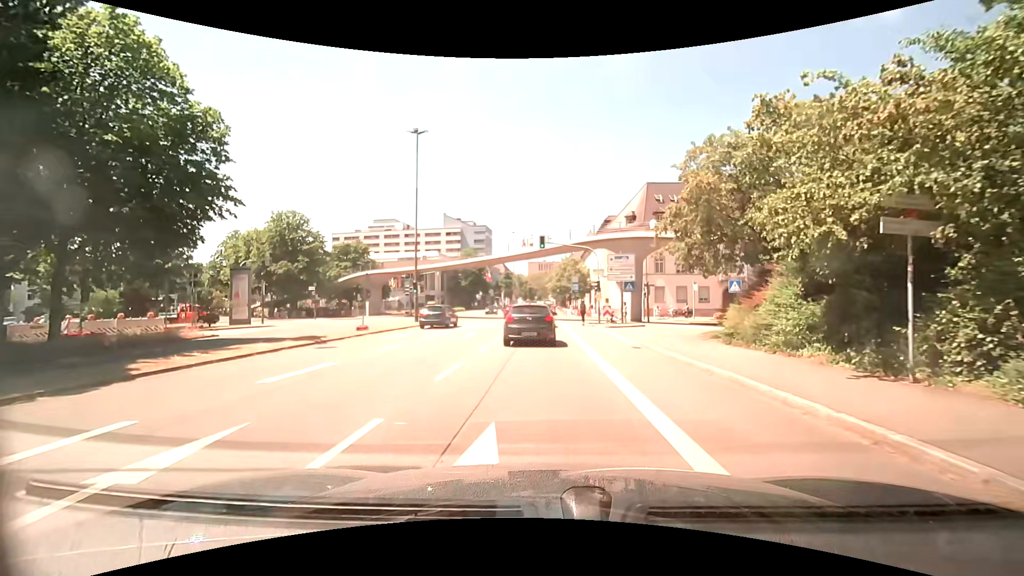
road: primary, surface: asphalt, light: Day
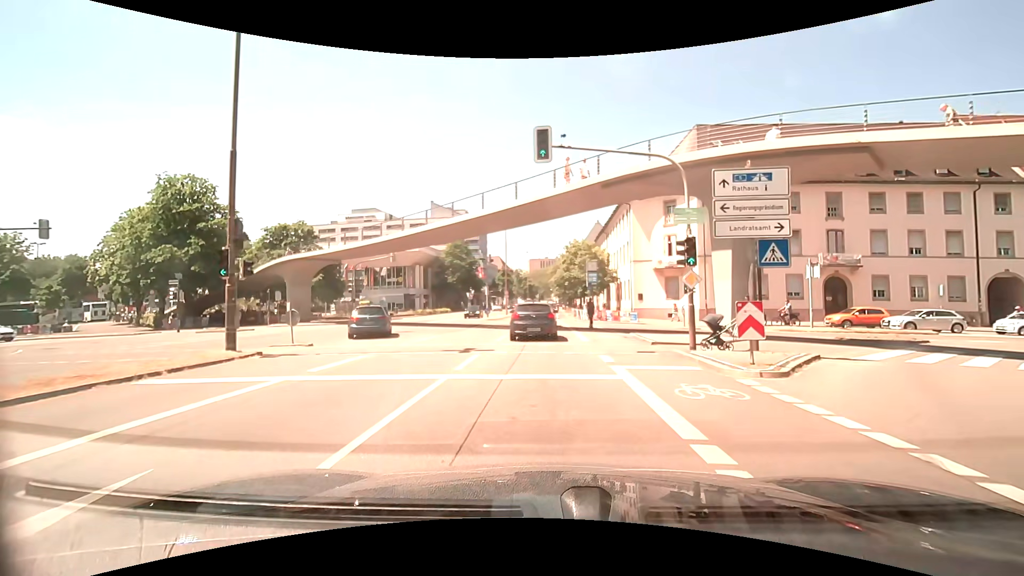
(+0.2, +21.9) m; 0°
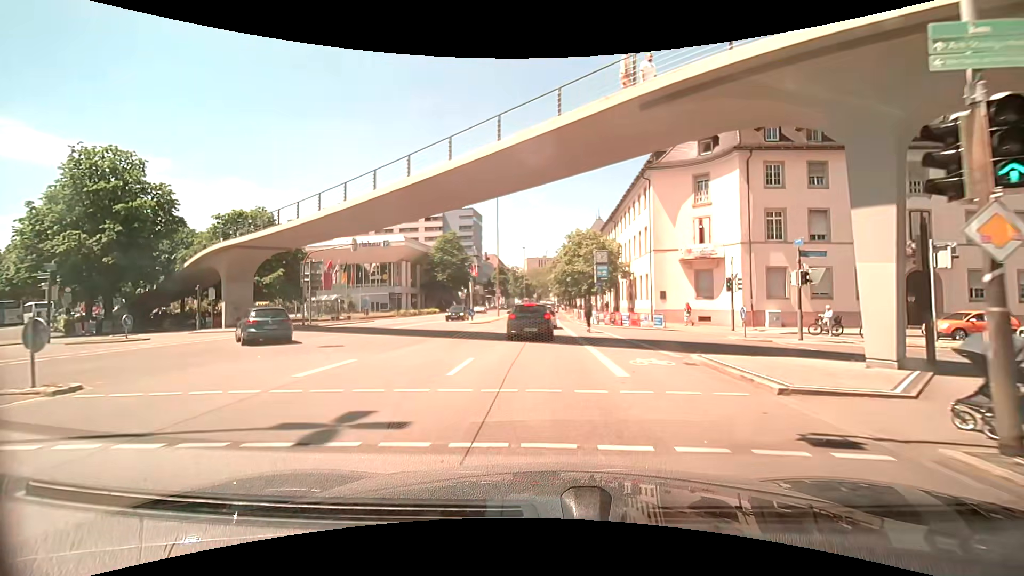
(+0.1, +9.3) m; +1°
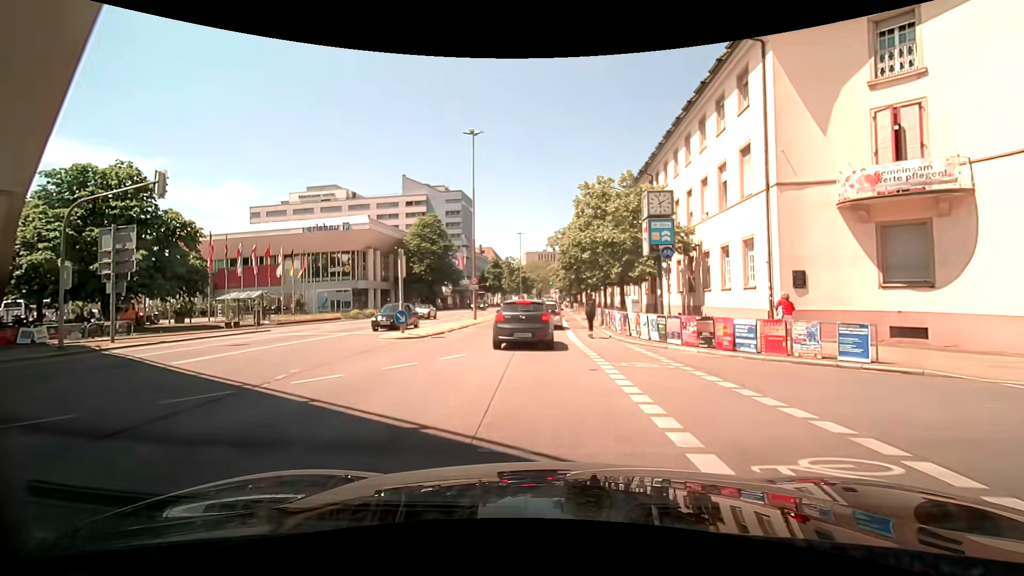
(0.0, +19.2) m; 0°
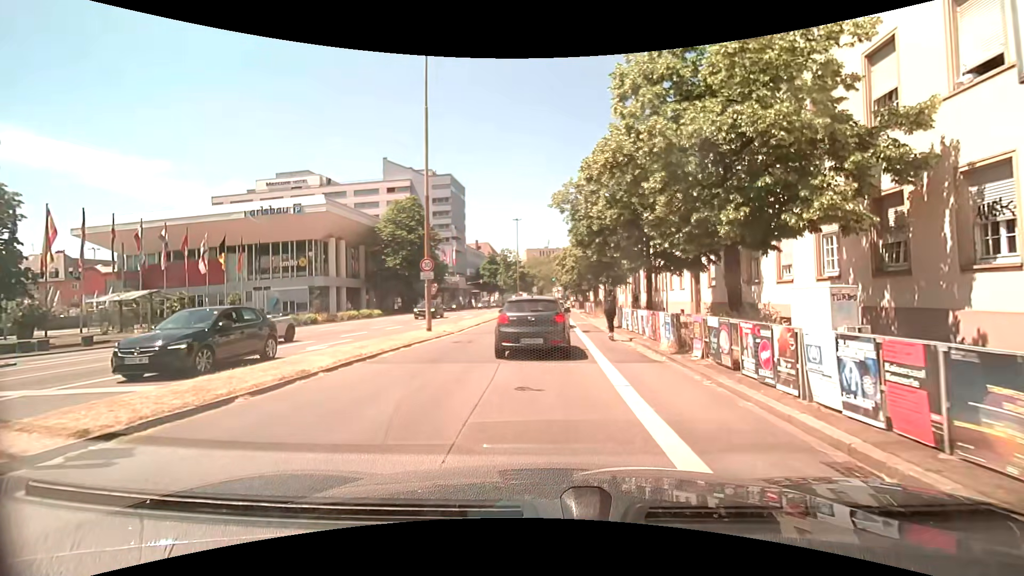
(0.0, +15.0) m; -1°
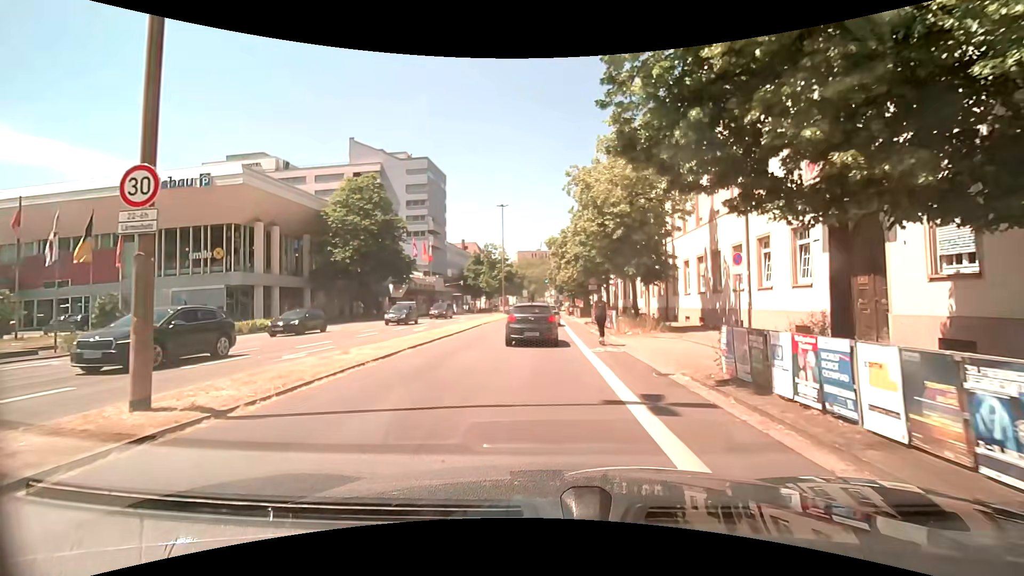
(+0.2, +15.5) m; 0°
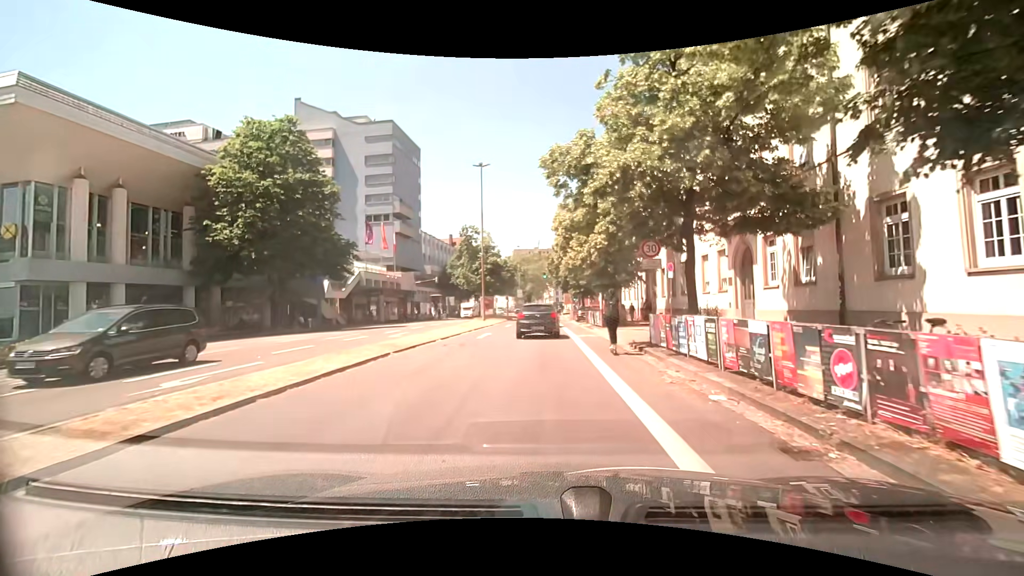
(+0.4, +19.9) m; +1°
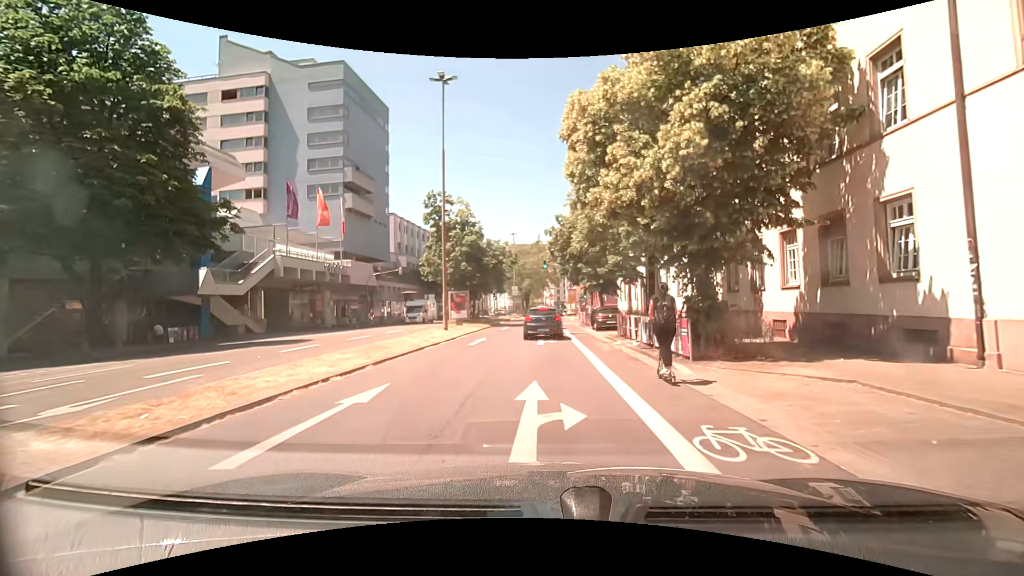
(+0.1, +17.6) m; 0°
(0, +10) (0, +20) (0, +30) (0, +40) (0, +50) (+1, +60) (+1, +70) (+1, +80) (+2, +90) (+2, +100) m
